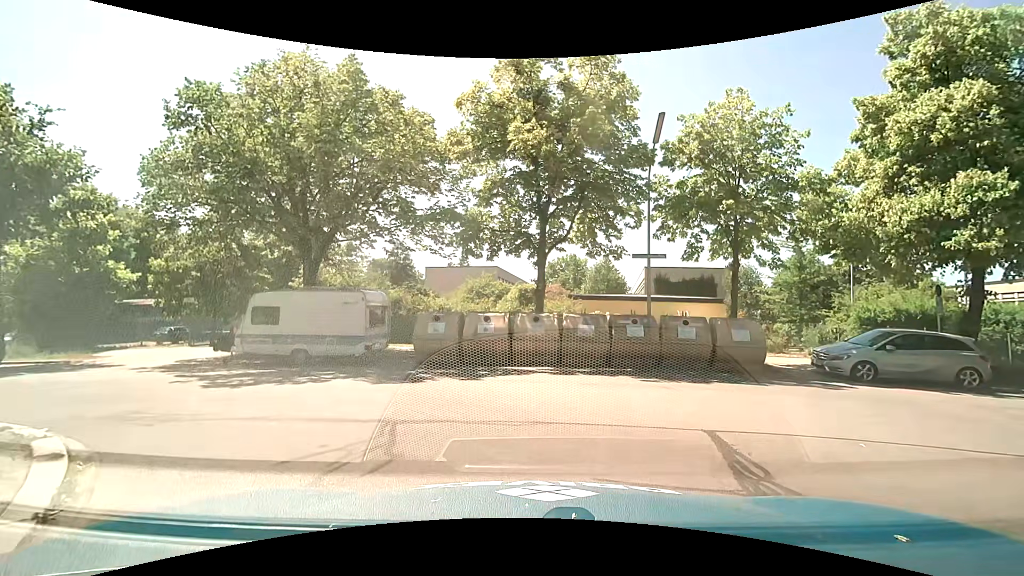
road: residential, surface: asphalt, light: Day
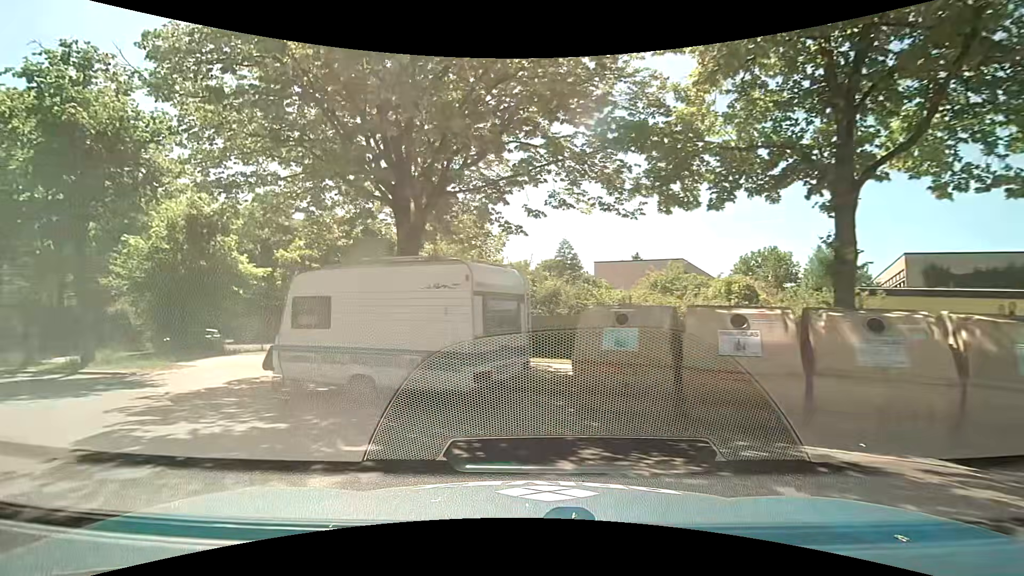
(-1.4, +8.8) m; -21°
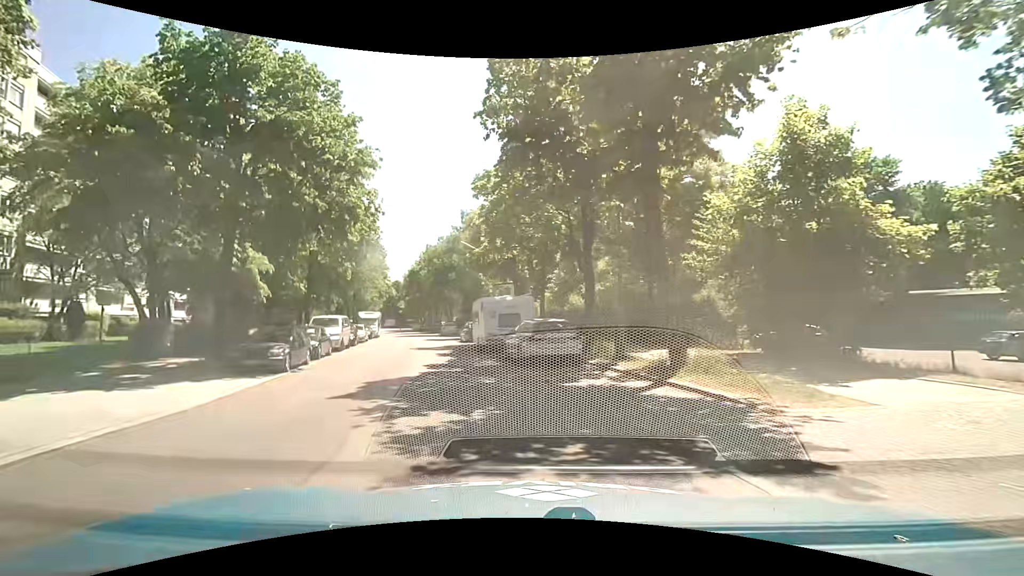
(-5.0, +8.5) m; -59°
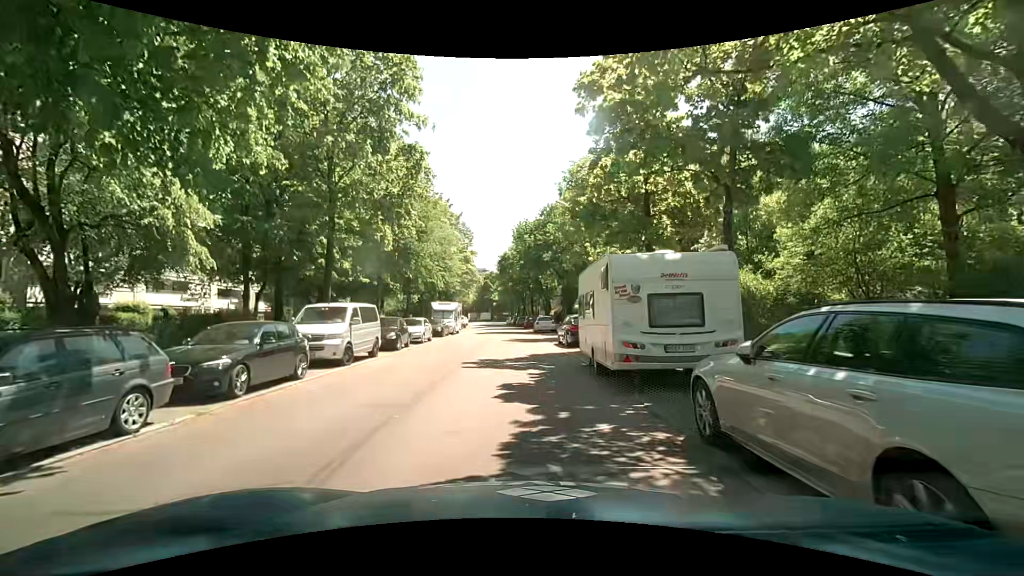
(-1.2, +12.7) m; -13°
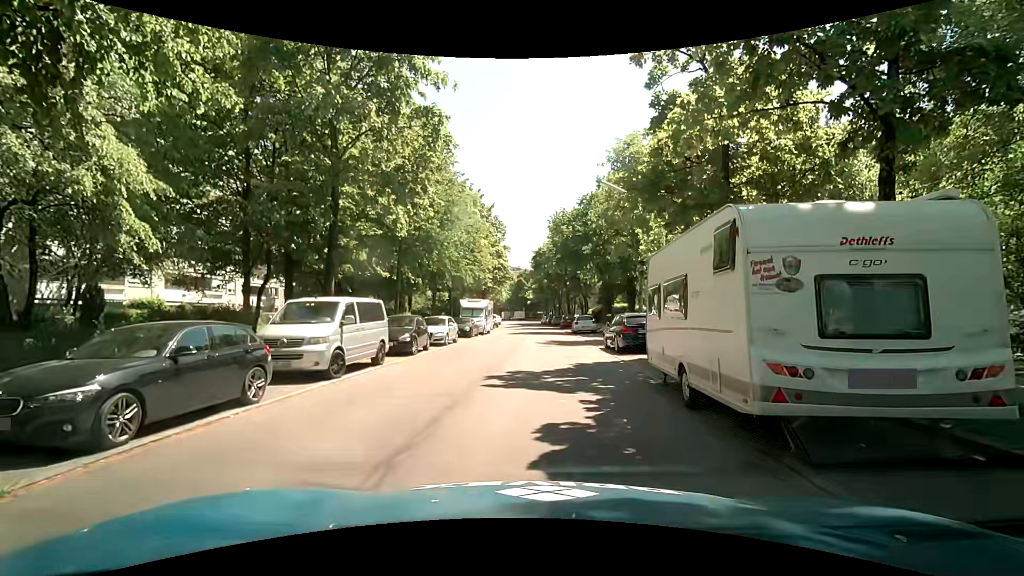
(0.0, +3.7) m; -4°
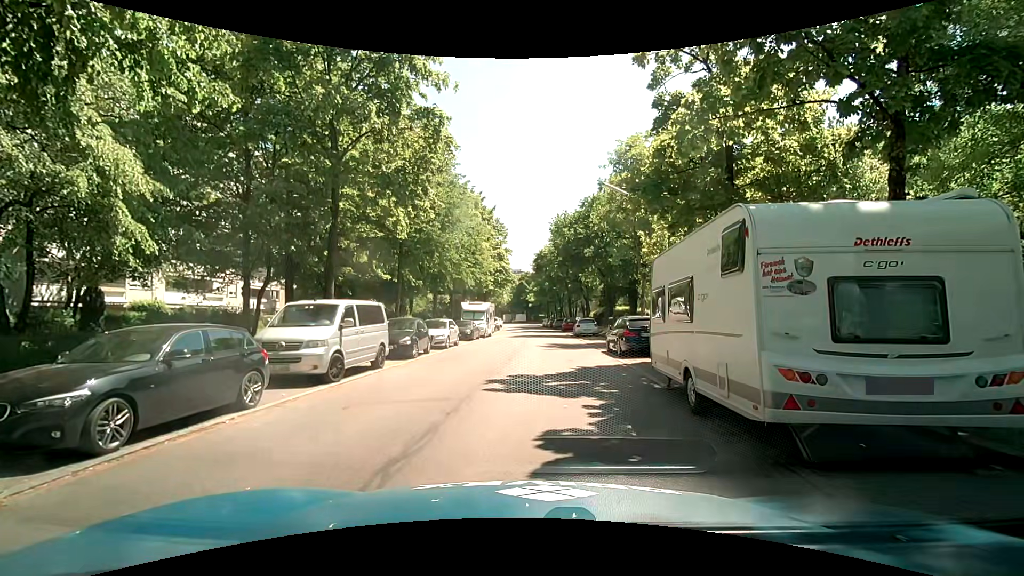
(0.0, +0.2) m; 0°
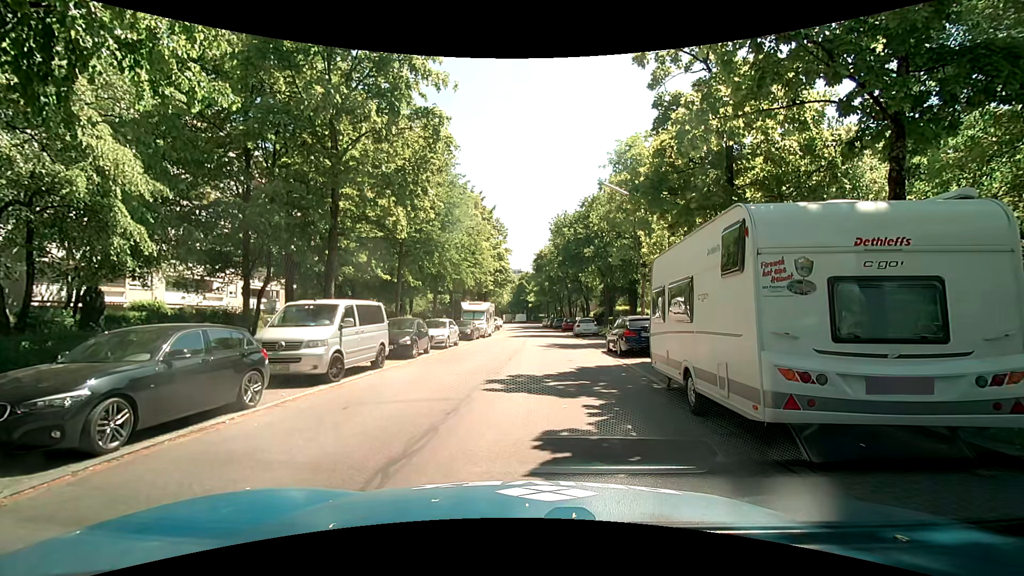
(0.0, 0.0) m; 0°
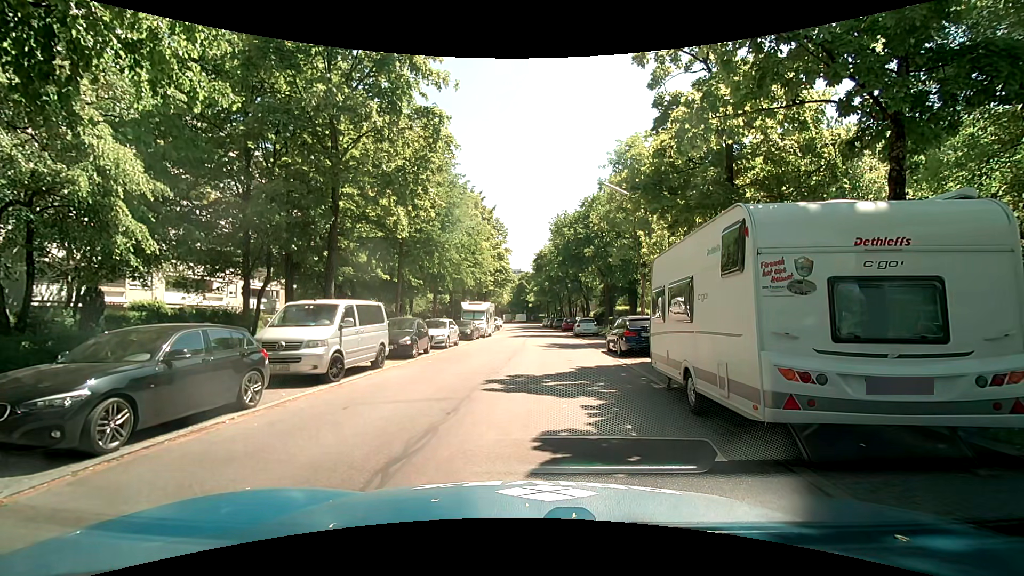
(0.0, 0.0) m; 0°
